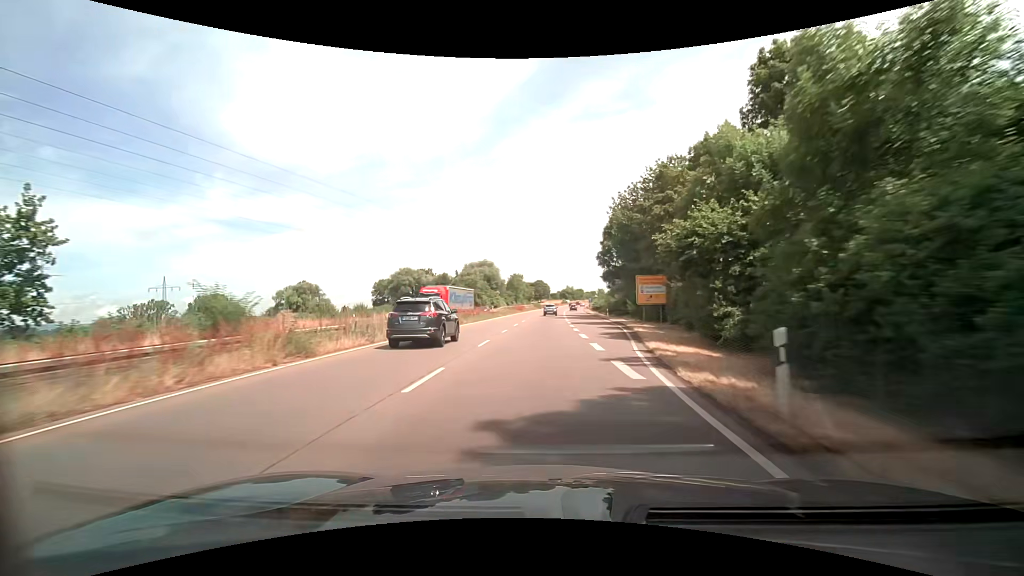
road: trunk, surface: asphalt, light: Day
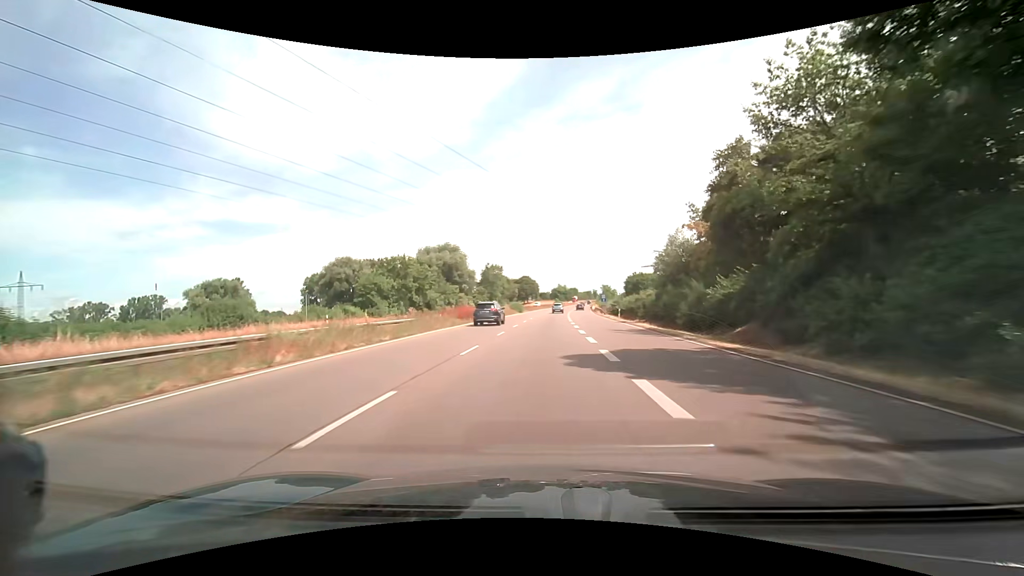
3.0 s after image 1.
(+0.6, +57.2) m; +1°
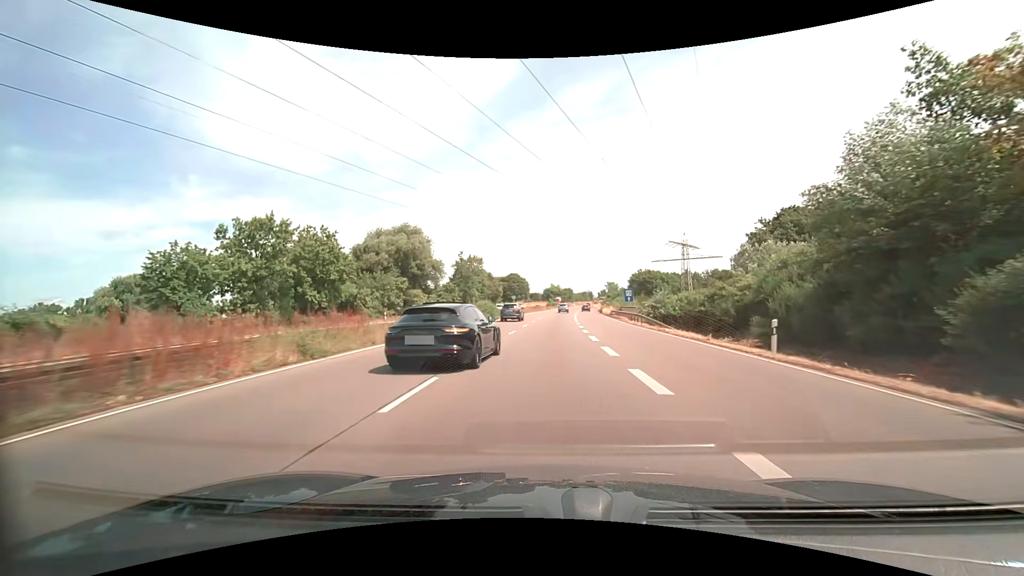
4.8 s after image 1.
(+0.1, +34.5) m; +1°
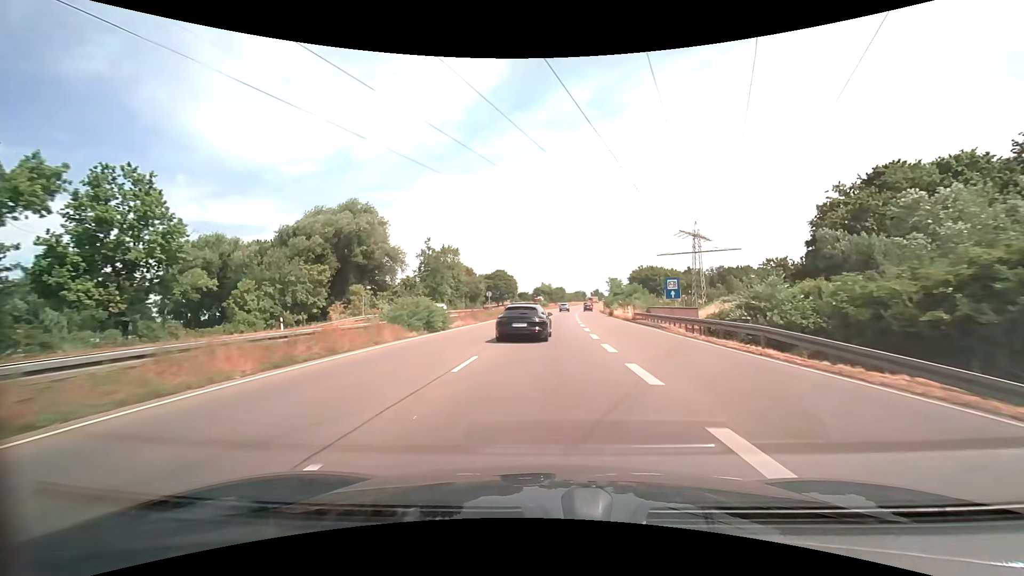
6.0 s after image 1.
(+0.2, +23.1) m; +1°
(0, +10) (0, +20) (0, +30) (+1, +40) (+1, +50) (+2, +60) (+2, +70) (+3, +80) (+4, +90) (+4, +100) m
